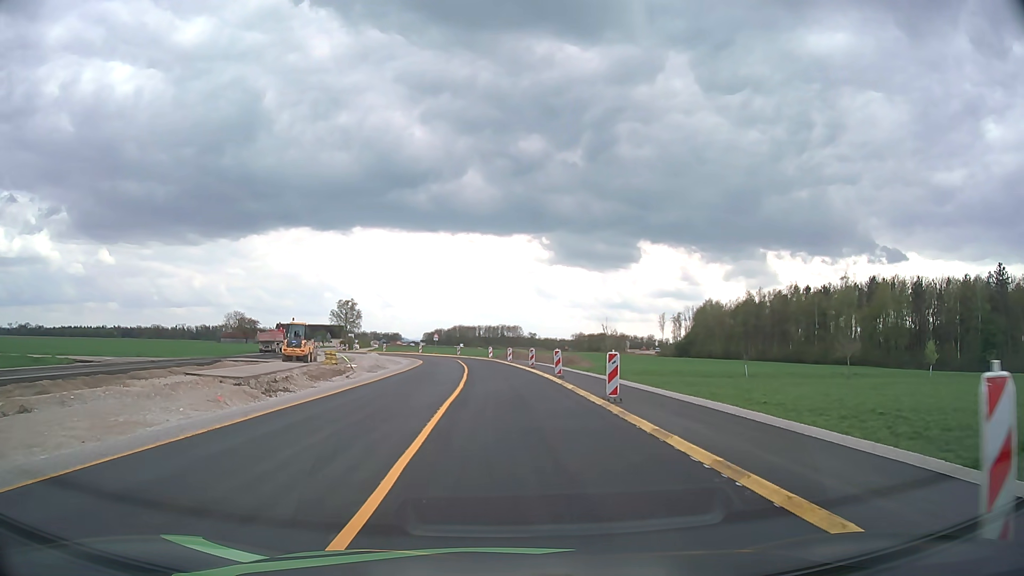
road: tertiary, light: Day
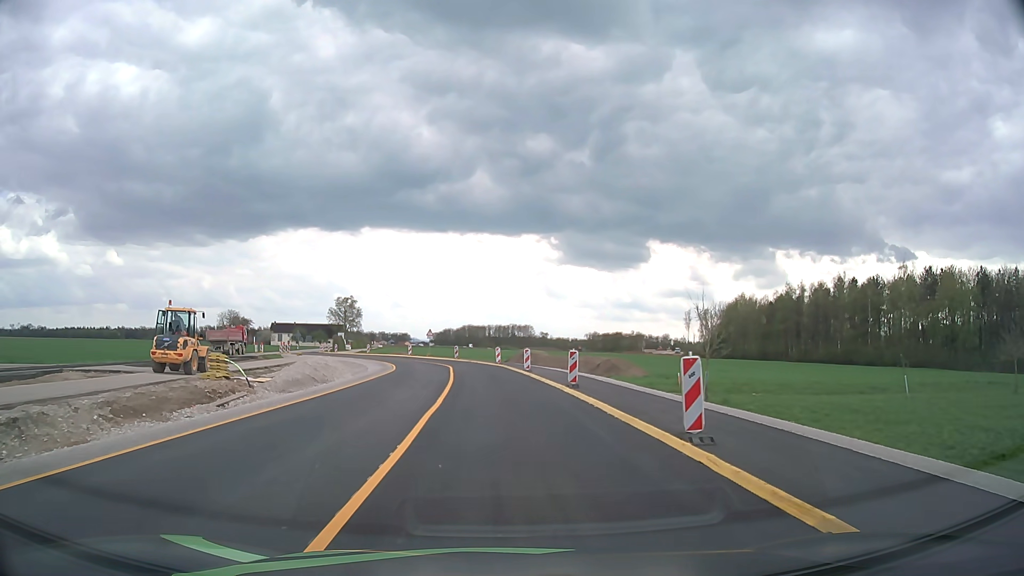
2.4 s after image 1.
(-0.2, +19.8) m; -1°
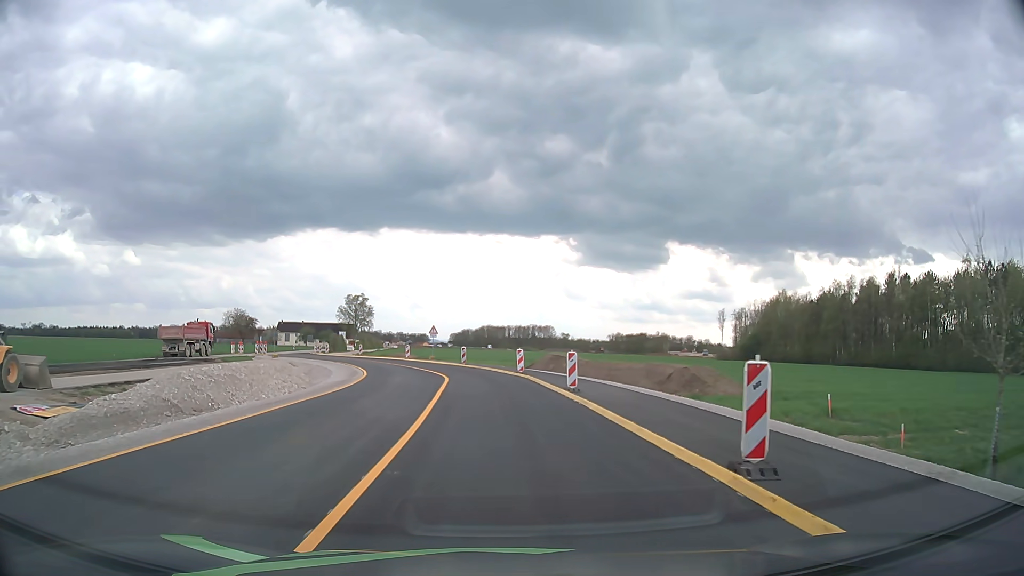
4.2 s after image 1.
(-0.3, +15.1) m; -2°
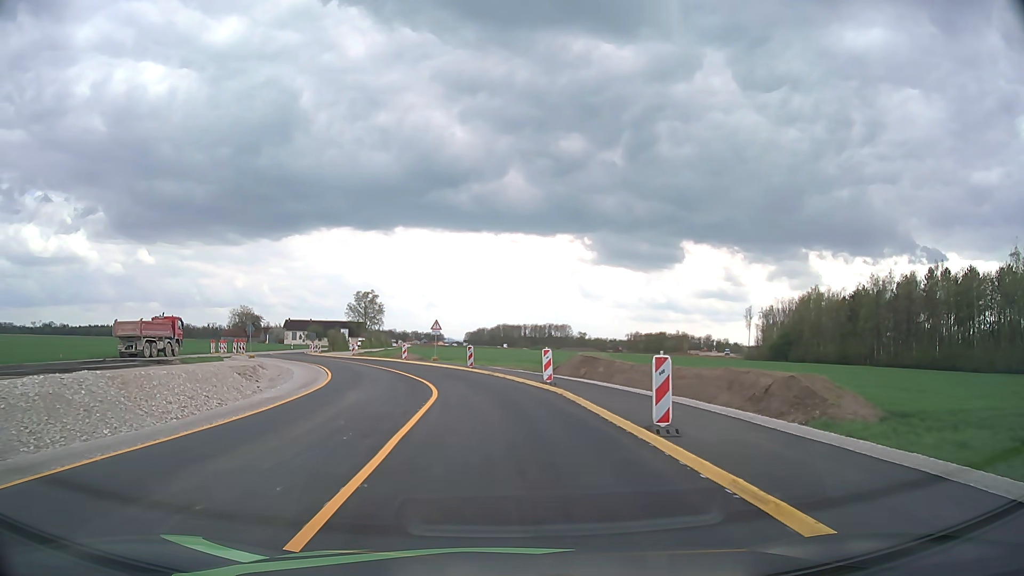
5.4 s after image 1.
(-0.1, +10.2) m; -1°
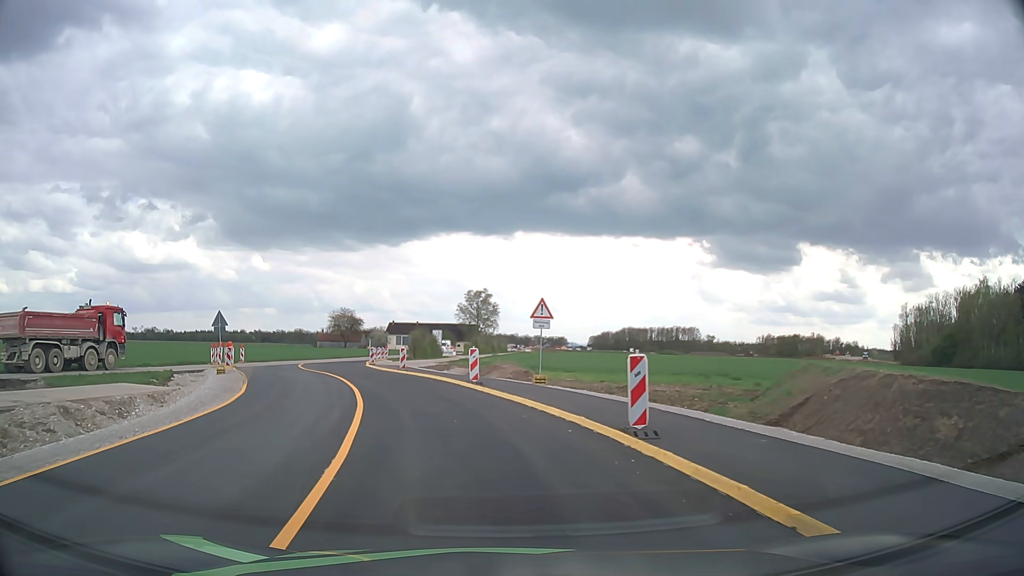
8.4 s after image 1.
(-1.6, +24.9) m; -10°
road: service
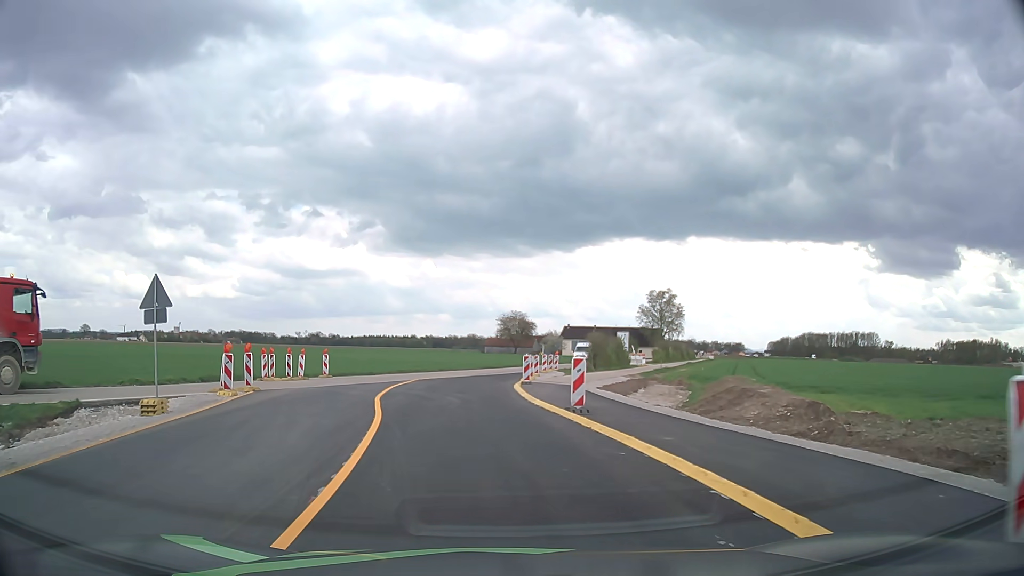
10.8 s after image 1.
(-2.4, +19.3) m; -15°
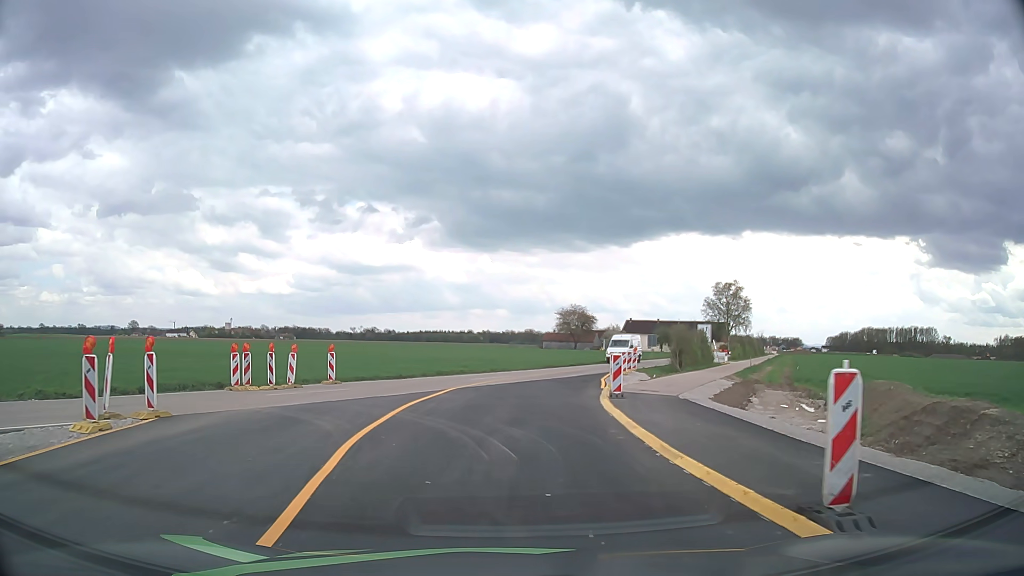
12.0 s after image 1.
(-0.5, +9.6) m; -5°
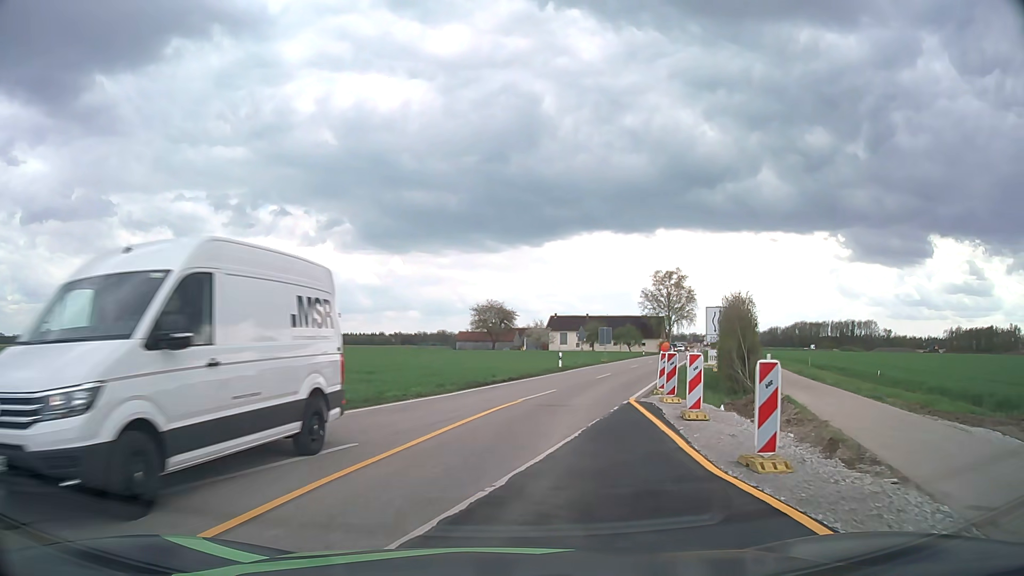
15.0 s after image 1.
(+0.9, +23.5) m; +7°
(0, +10) (+2, +20) (+5, +29) (+8, +39) (+11, +48) (+14, +58) (+17, +68) (+20, +77) (+23, +87) (+26, +96) m
